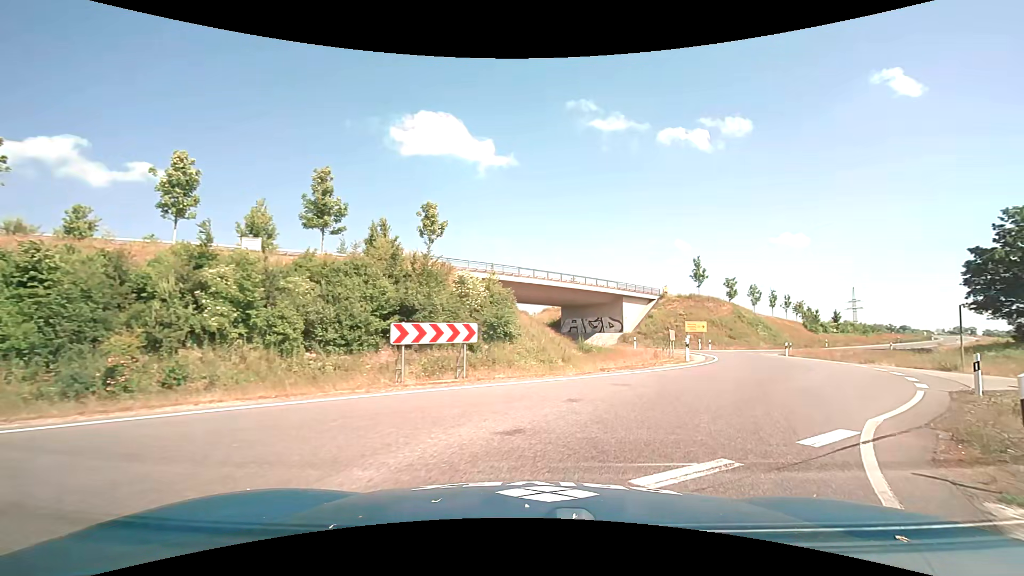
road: primary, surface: asphalt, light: Day
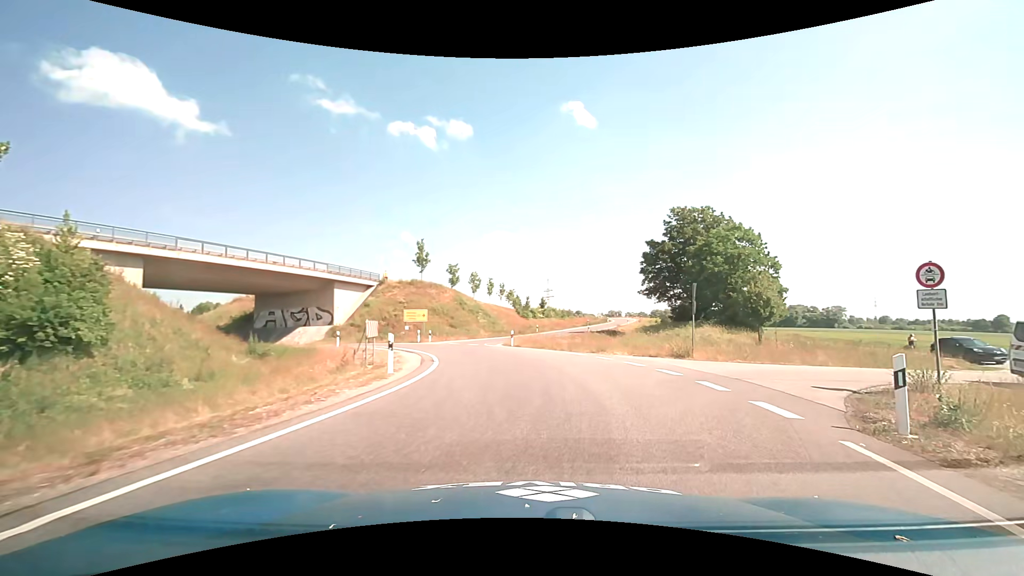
(+2.8, +10.3) m; +31°
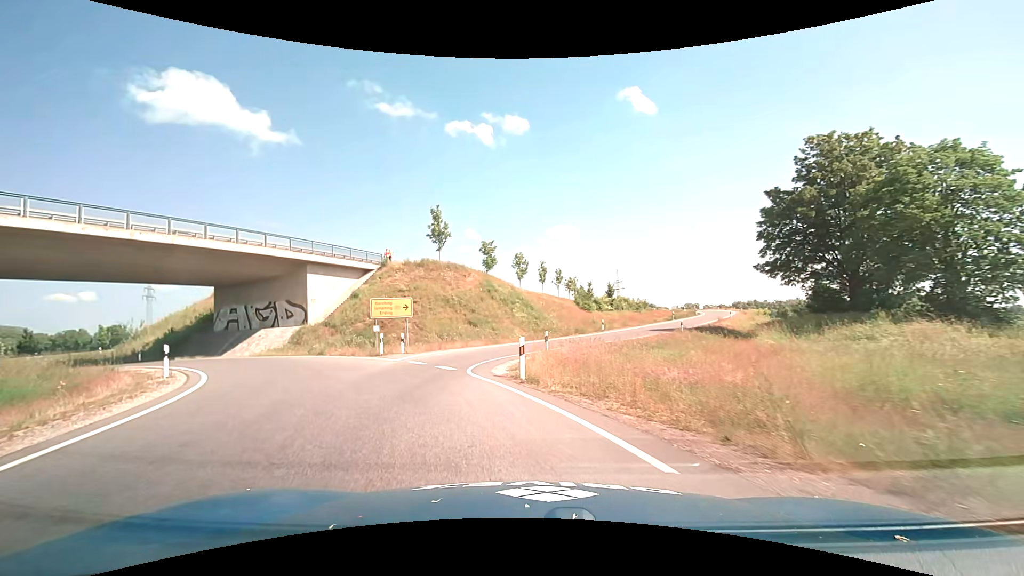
(+1.0, +21.0) m; -8°
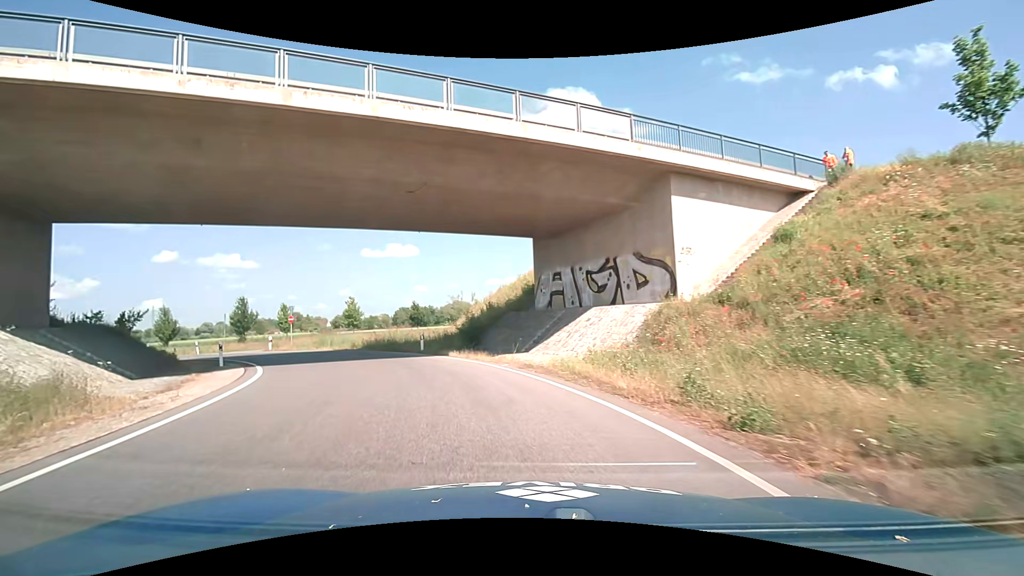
(-9.0, +23.2) m; -41°
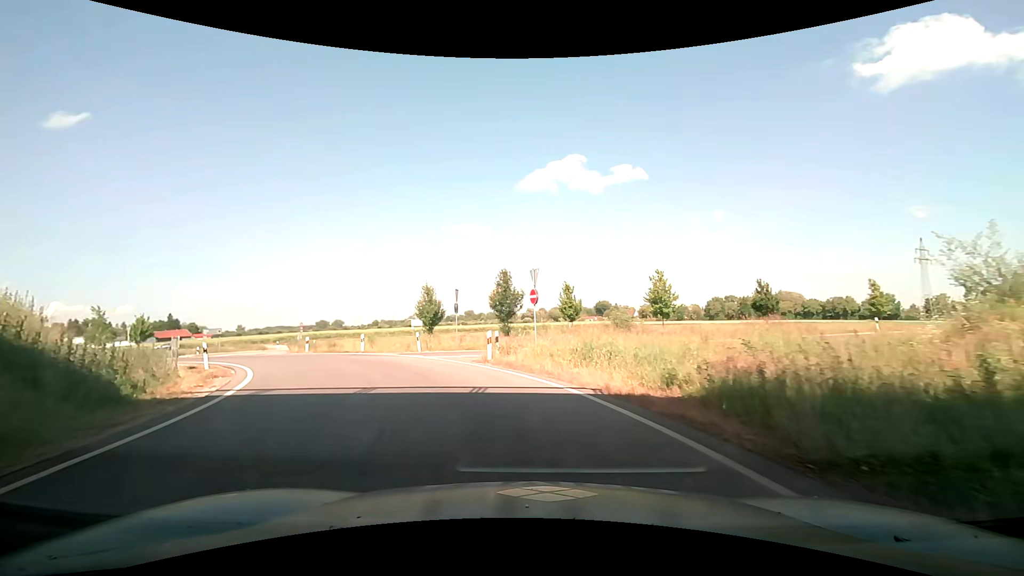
(-7.5, +23.4) m; -34°
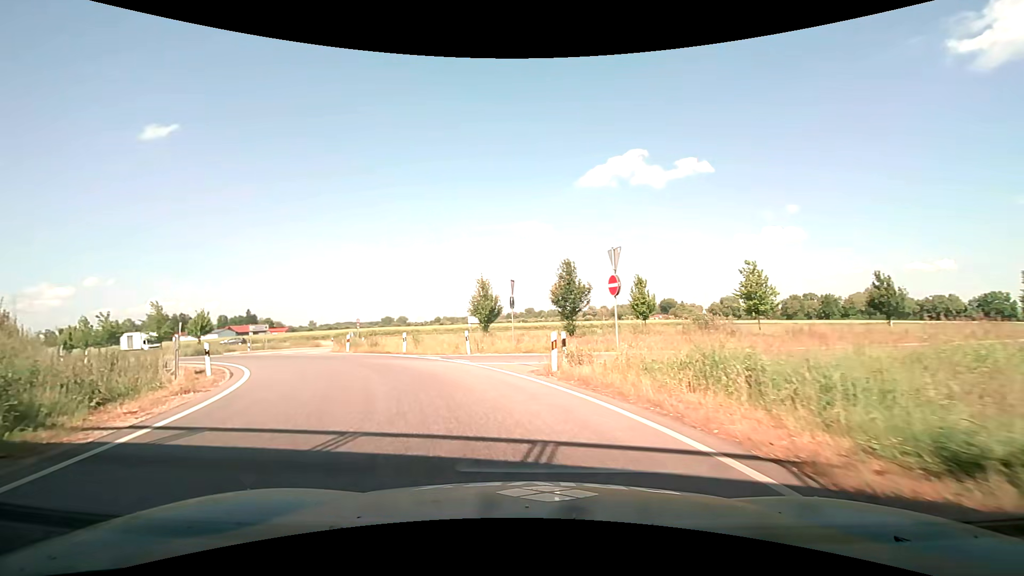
(-0.2, +4.9) m; -6°
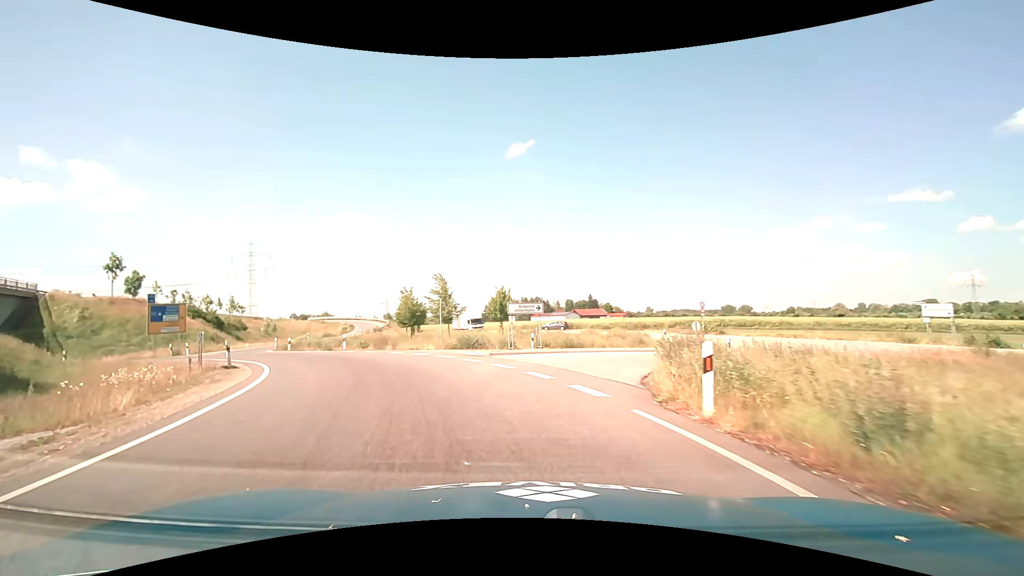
(-7.9, +22.8) m; -38°
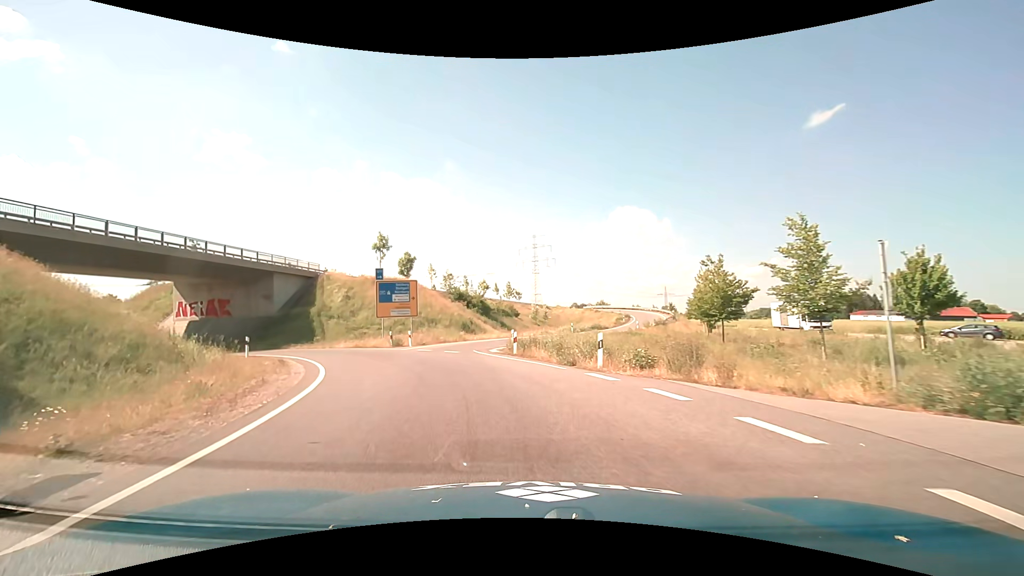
(-5.4, +18.8) m; -32°
(-1, +10) (-3, +20) (-4, +30) (-1, +39) (+4, +48) (+8, +57) (+13, +66) (+16, +75) (+19, +85) (+21, +95) m
